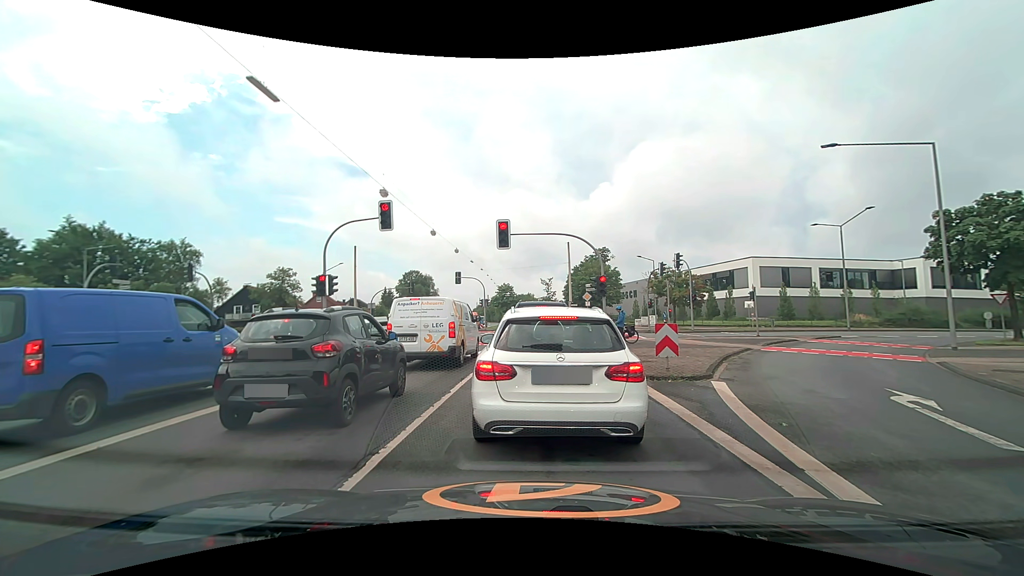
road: secondary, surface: asphalt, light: Day
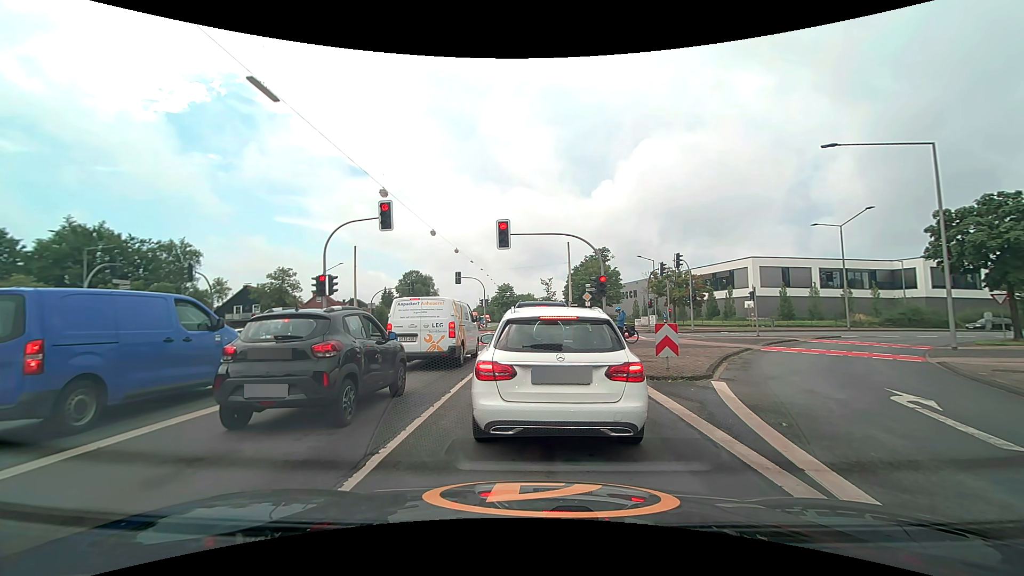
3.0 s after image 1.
(0.0, 0.0) m; 0°
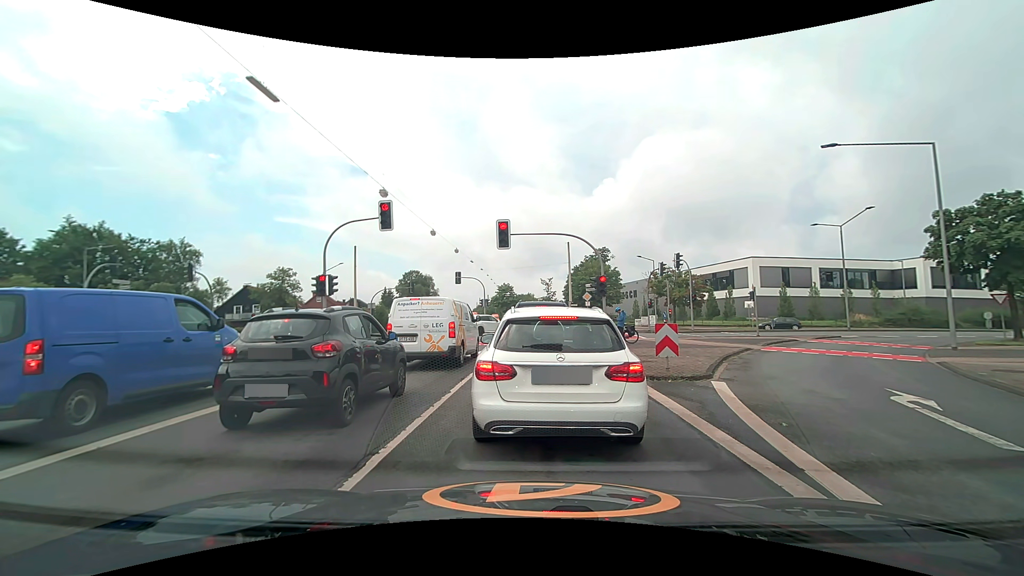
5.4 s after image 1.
(0.0, 0.0) m; 0°
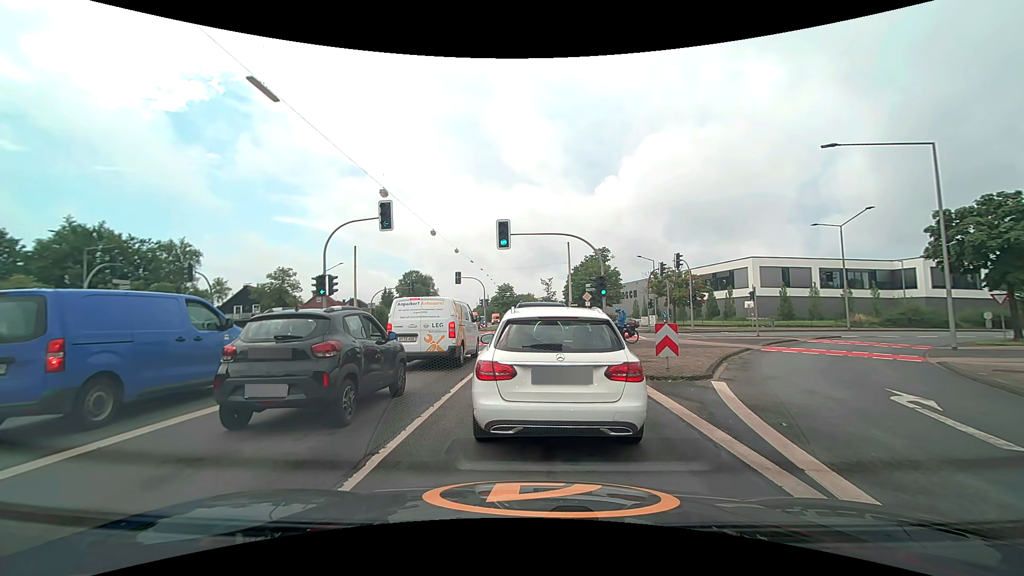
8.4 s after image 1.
(0.0, 0.0) m; 0°
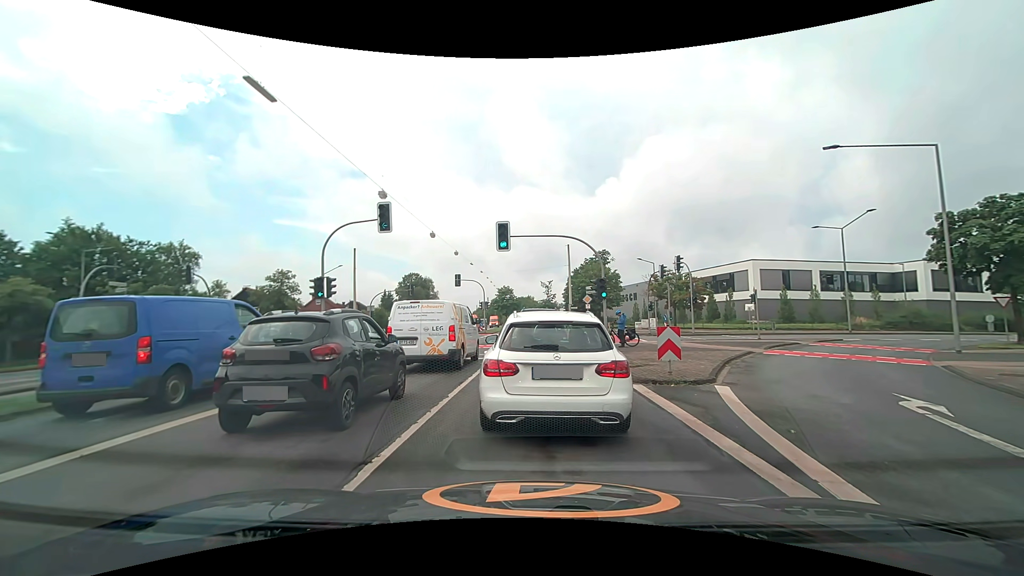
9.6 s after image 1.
(0.0, +0.2) m; 0°
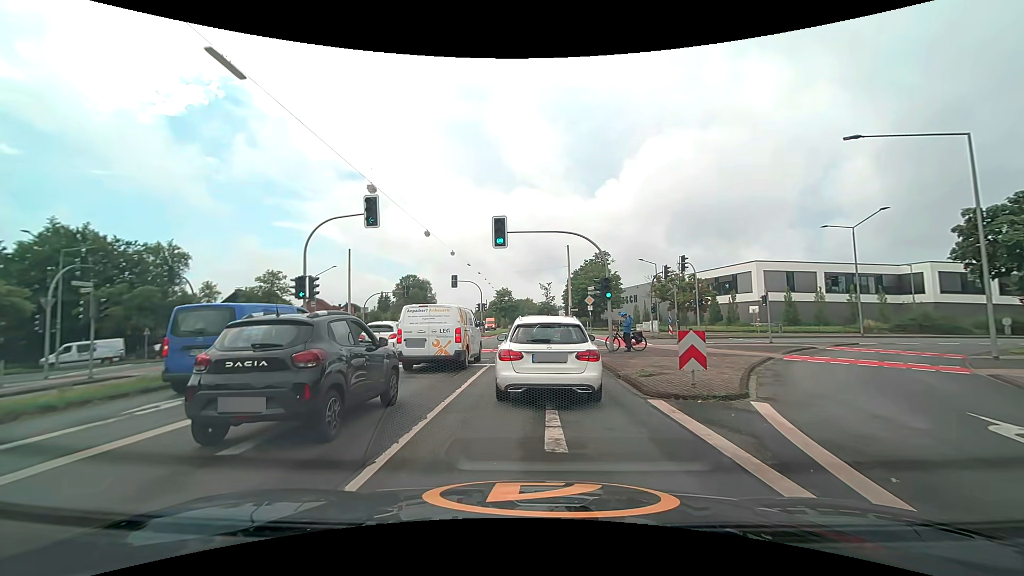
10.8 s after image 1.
(0.0, +1.8) m; 0°
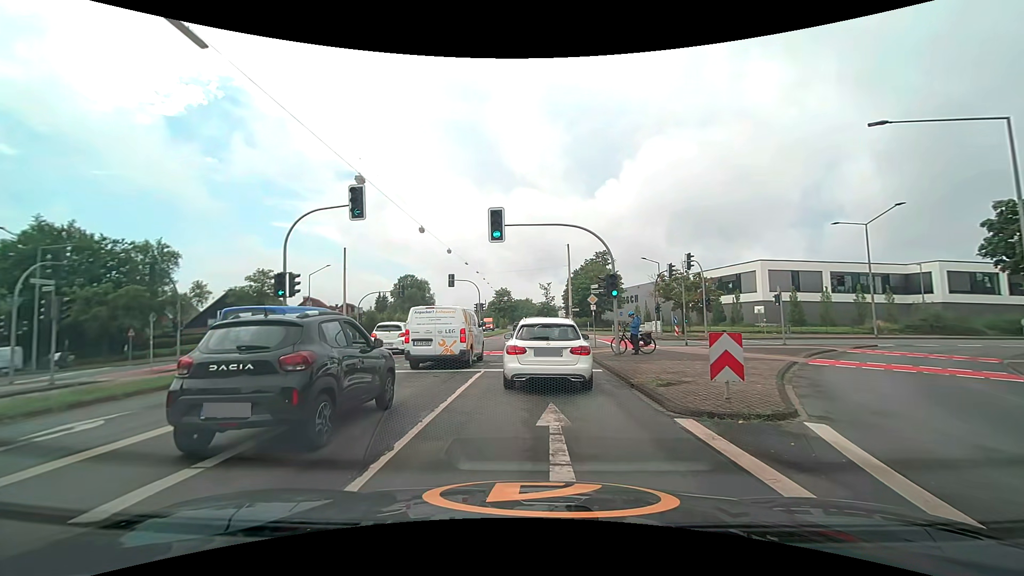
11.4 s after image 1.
(0.0, +1.8) m; -1°
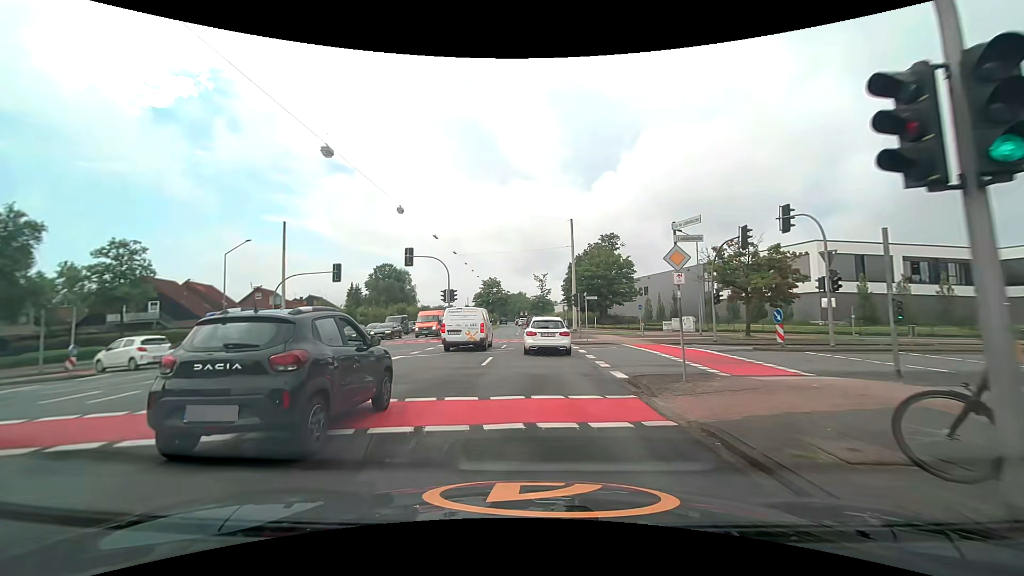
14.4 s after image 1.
(+0.1, +16.5) m; +1°
(0, +10) (0, +20) (0, +30) (0, +40) (+1, +50) (+1, +60) (0, +70) (0, +80) (0, +90) (-1, +100) m
